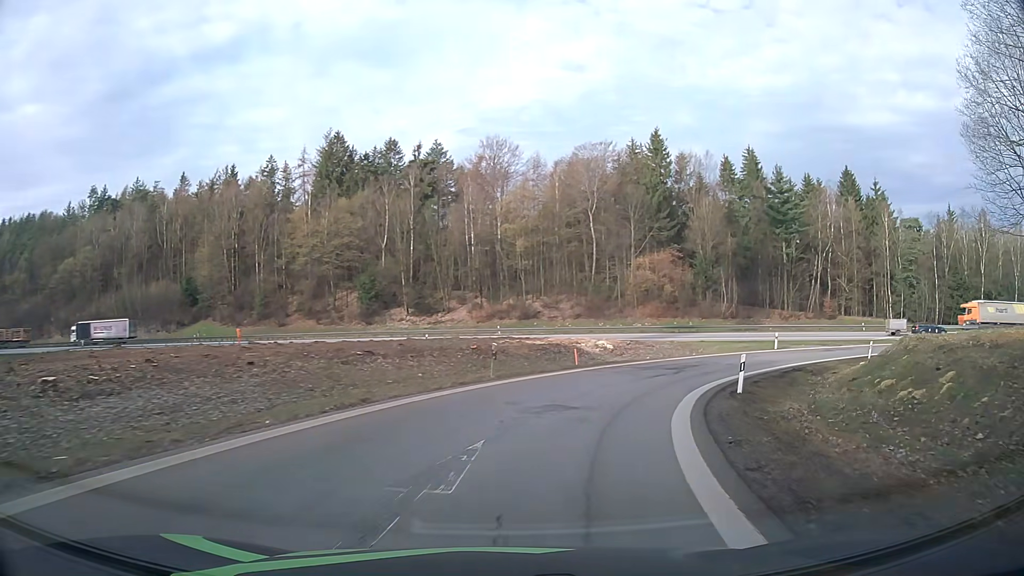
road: motorway_link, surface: asphalt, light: Day
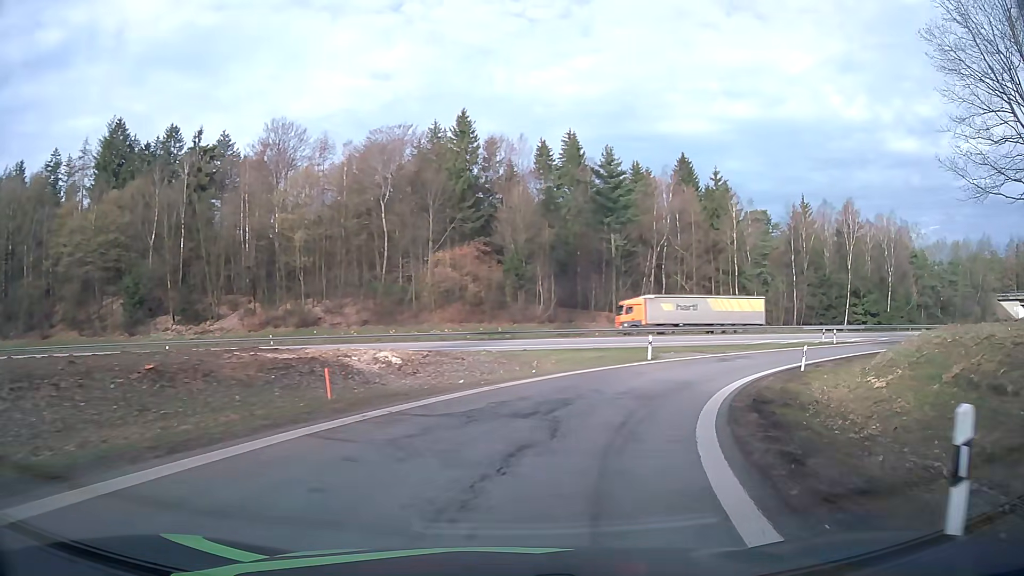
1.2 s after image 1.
(+2.3, +15.1) m; +17°
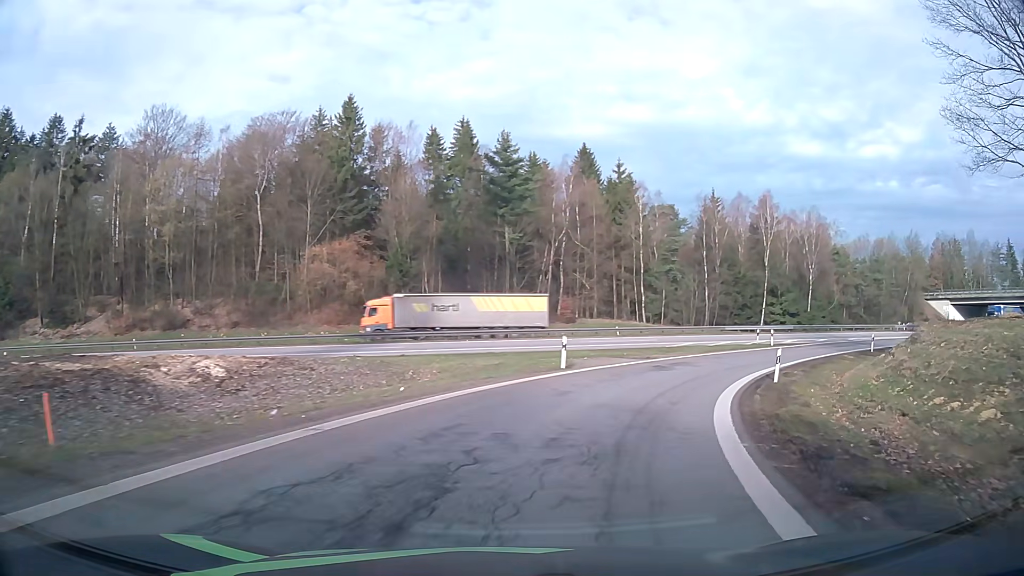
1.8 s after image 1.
(+0.7, +7.8) m; +10°
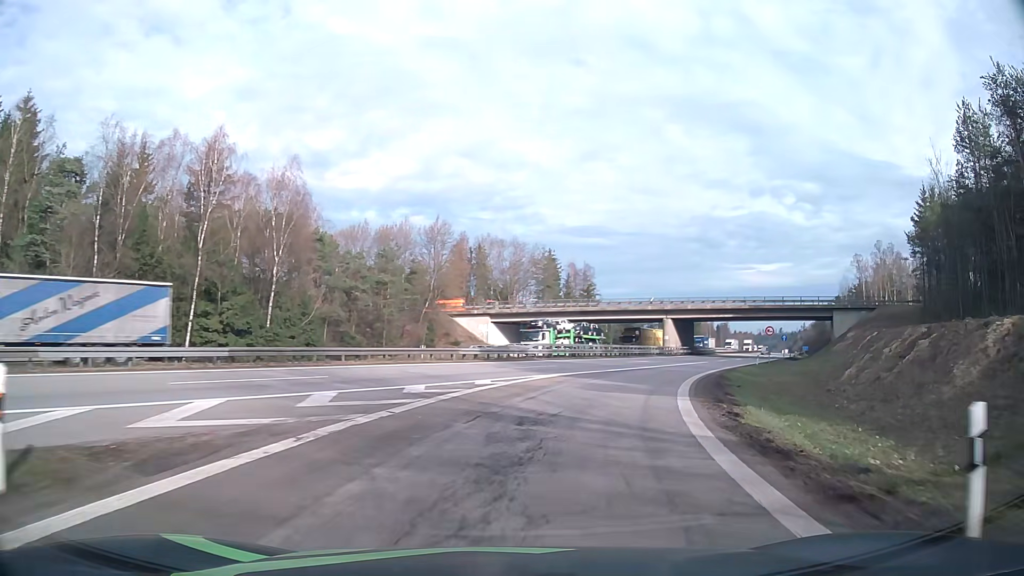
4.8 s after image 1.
(+16.4, +36.4) m; +46°
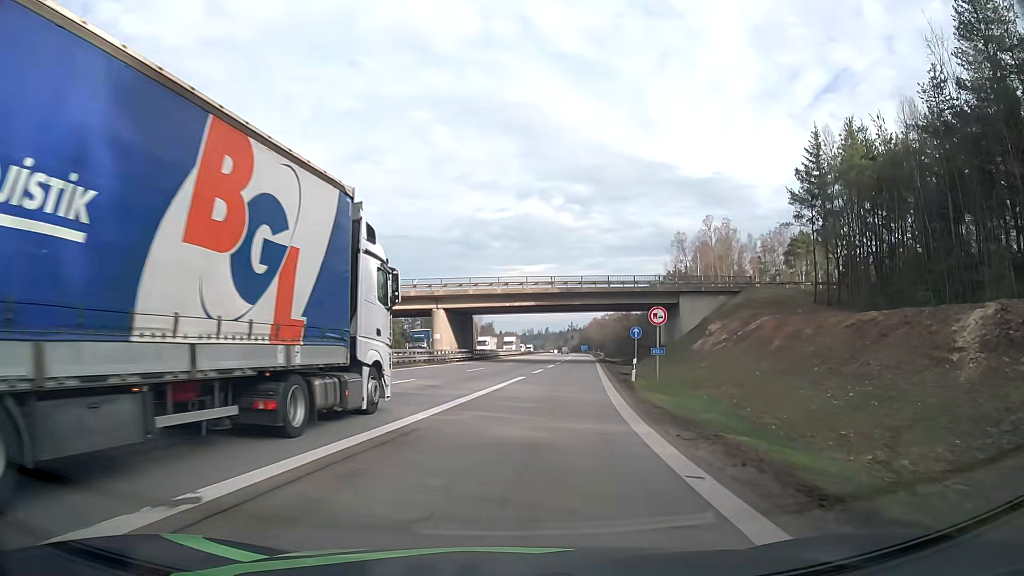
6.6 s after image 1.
(+5.1, +26.6) m; +20°
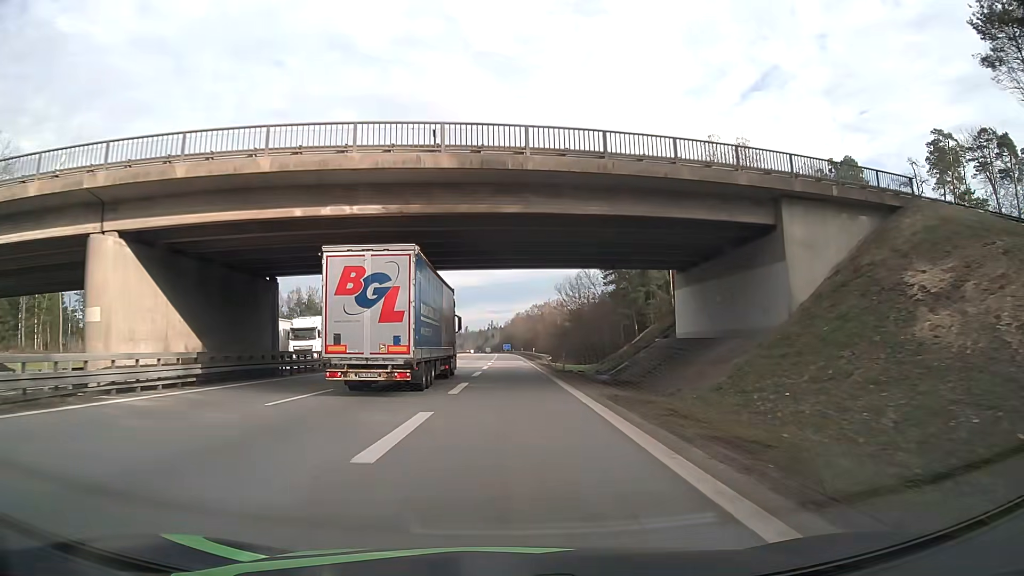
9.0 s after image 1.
(+3.6, +41.7) m; +7°
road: motorway
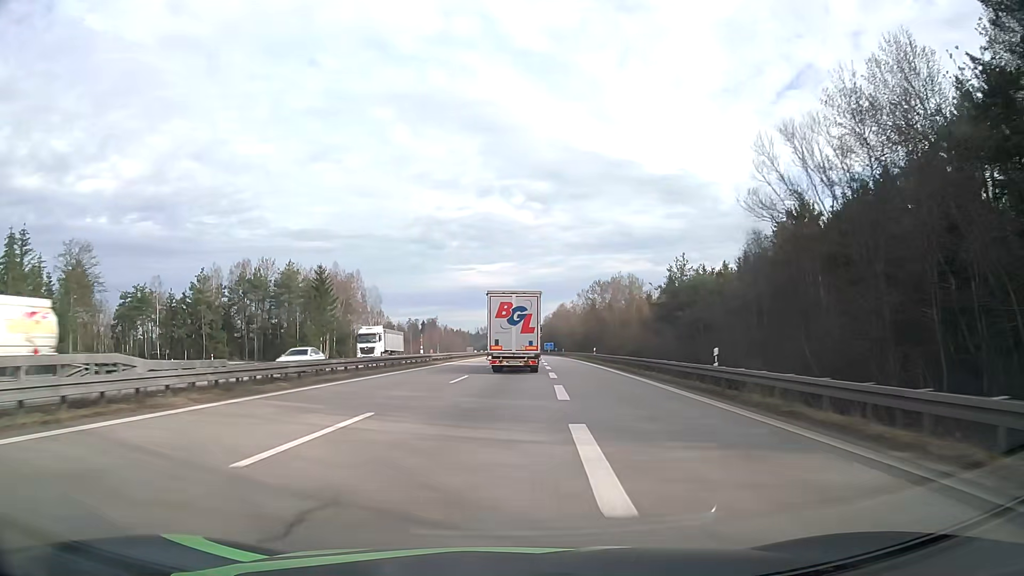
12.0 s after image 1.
(-2.9, +63.0) m; -3°
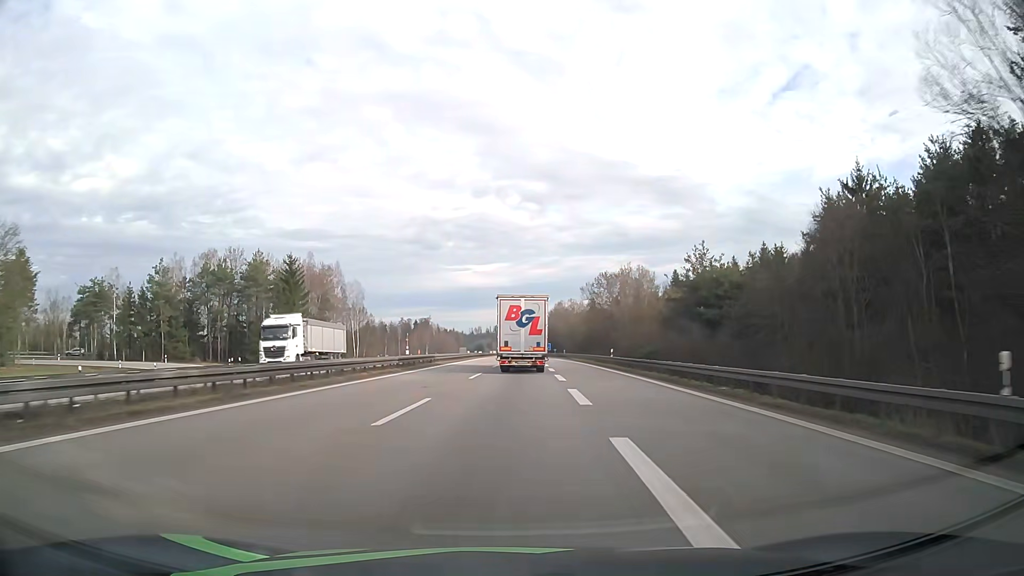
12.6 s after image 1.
(+0.1, +13.9) m; 0°
(0, +10) (0, +20) (0, +30) (+1, +40) (+1, +50) (+1, +60) (+1, +70) (+2, +80) (+2, +90) (+2, +100) m
